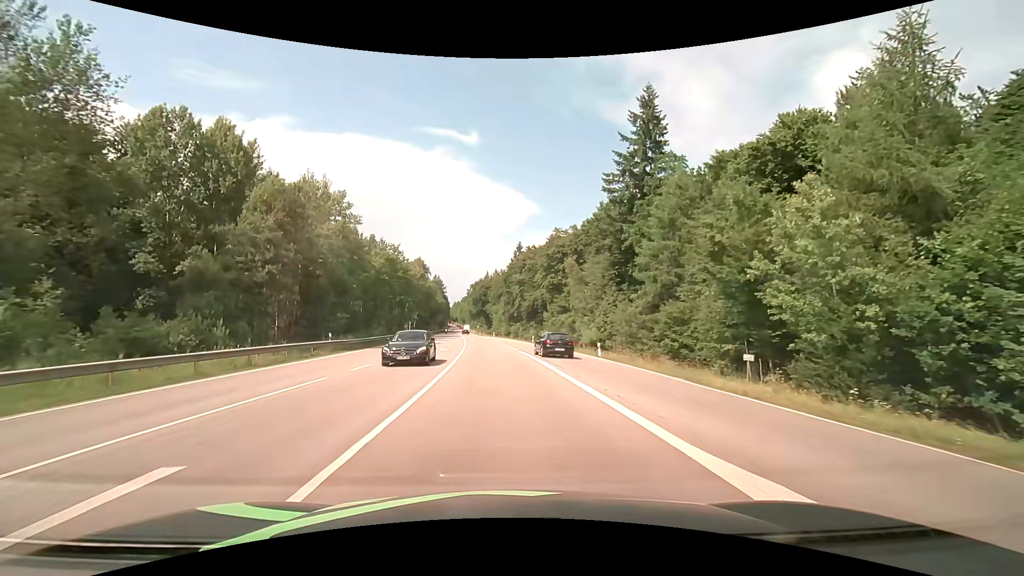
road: secondary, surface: asphalt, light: Day
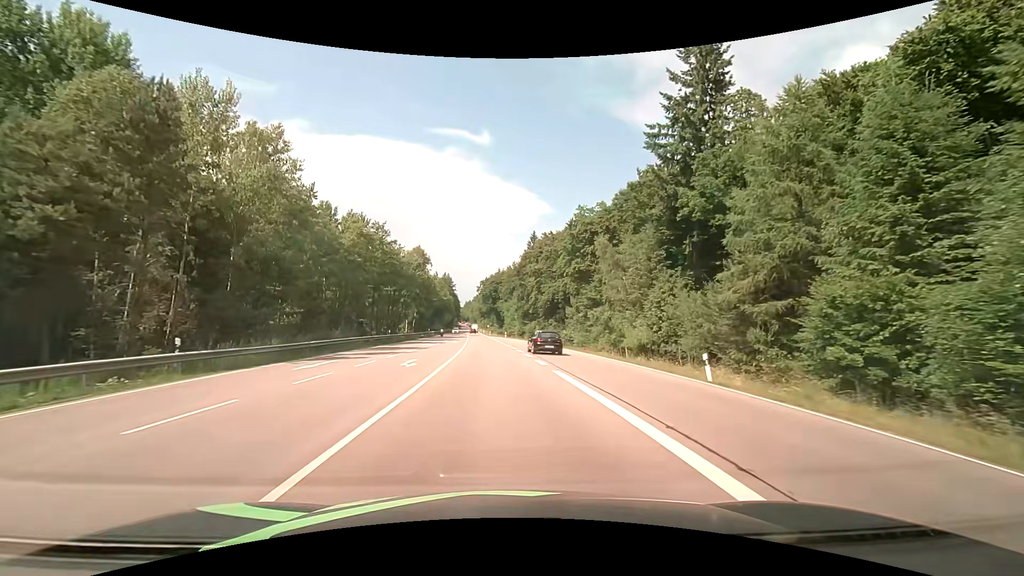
(-0.2, +17.4) m; -1°
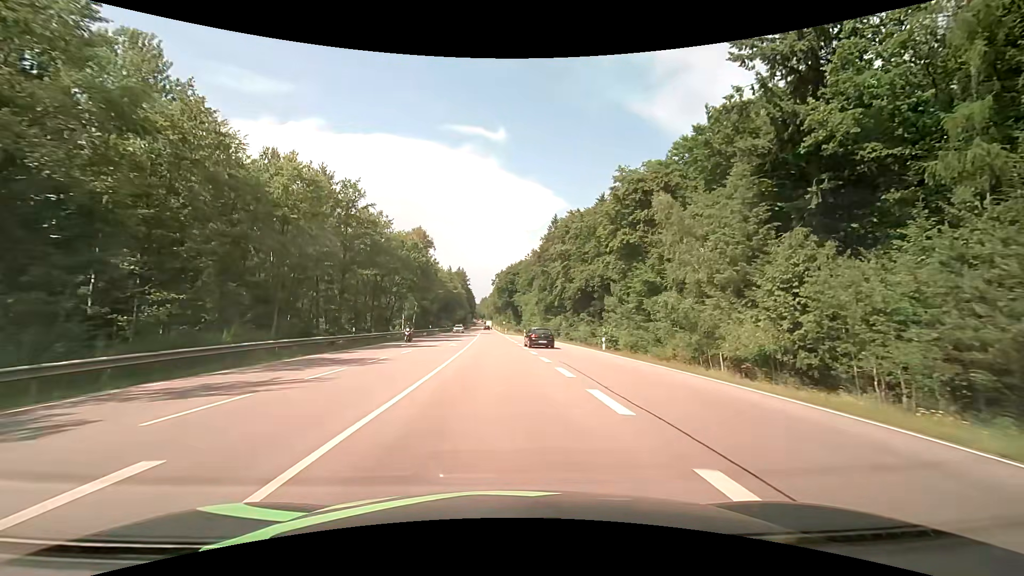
(-0.3, +18.0) m; -2°
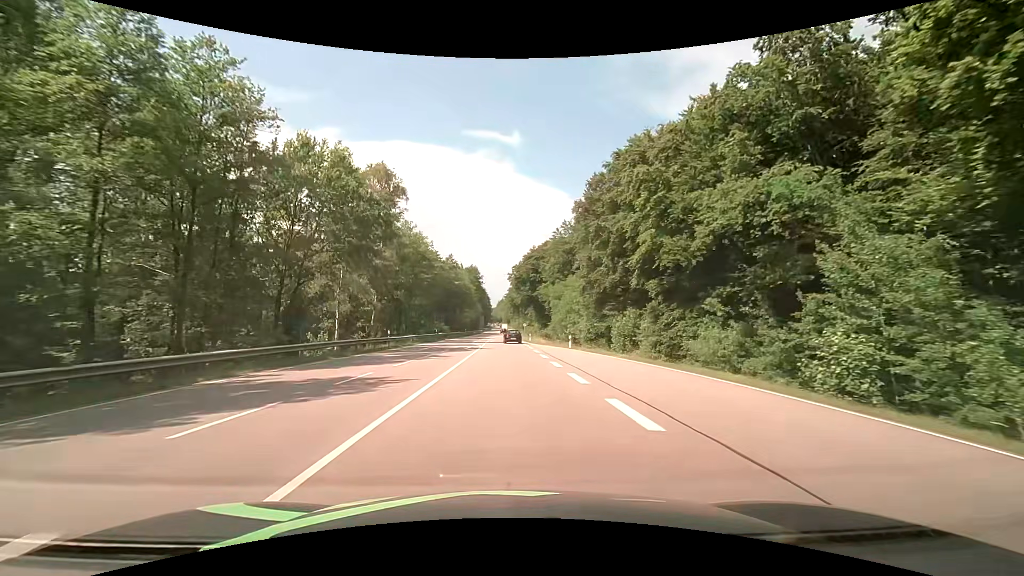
(-0.9, +37.1) m; -2°
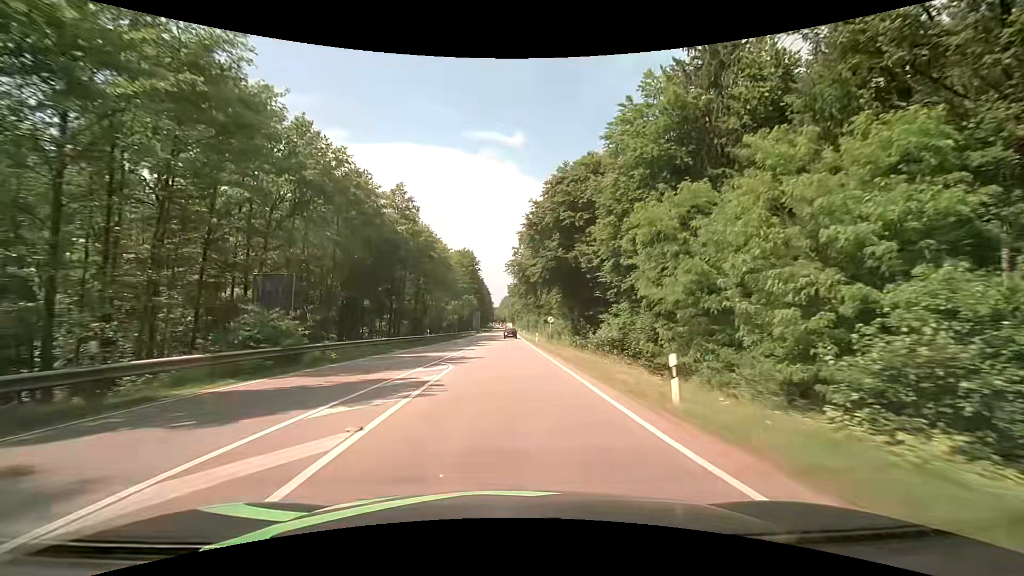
(-0.3, +53.7) m; 0°
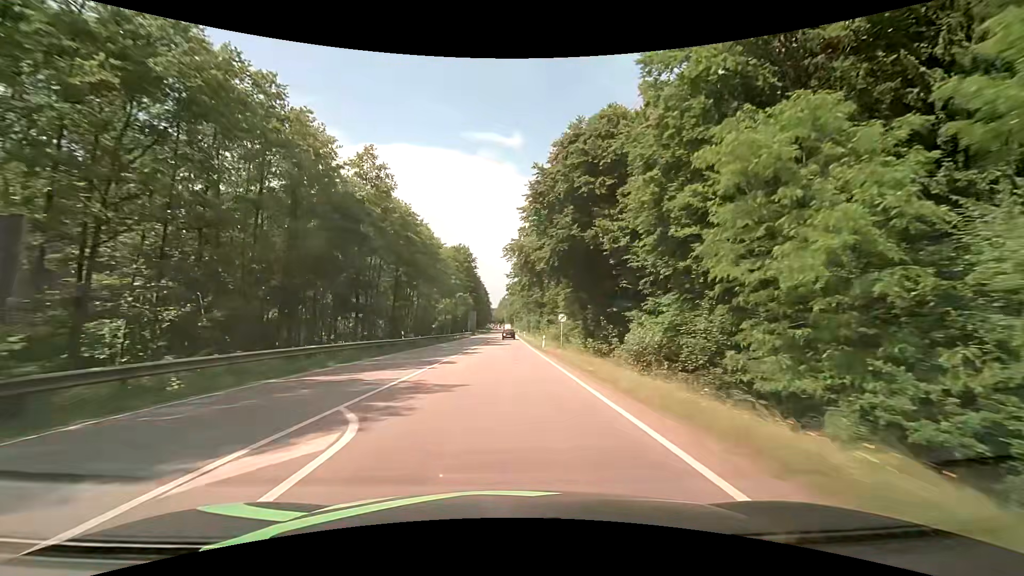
(+0.1, +11.7) m; 0°
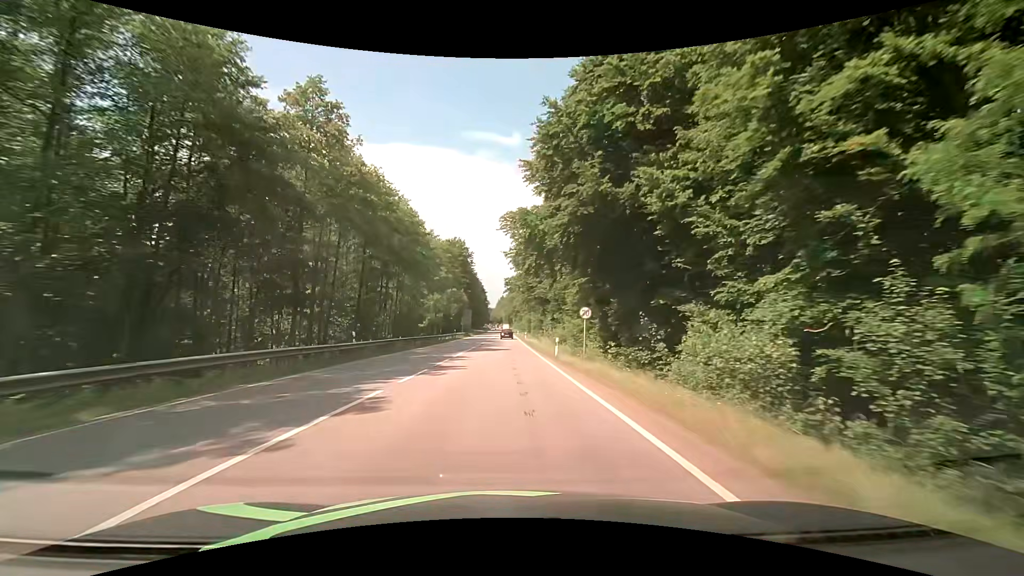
(0.0, +11.9) m; 0°
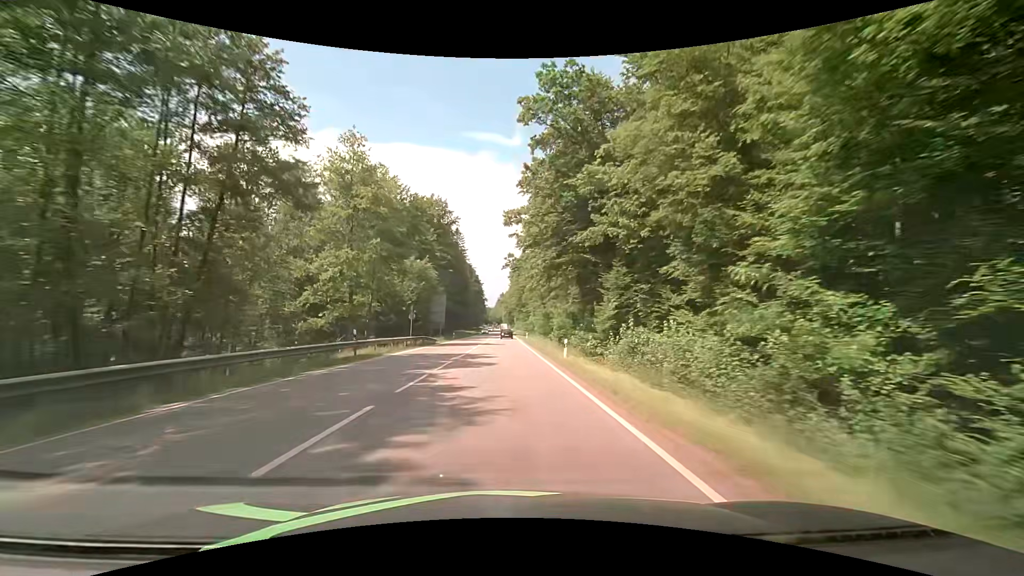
(0.0, +50.5) m; 0°
(0, +10) (0, +20) (0, +30) (0, +40) (0, +50) (0, +60) (0, +70) (0, +80) (-1, +90) (-1, +100) m
